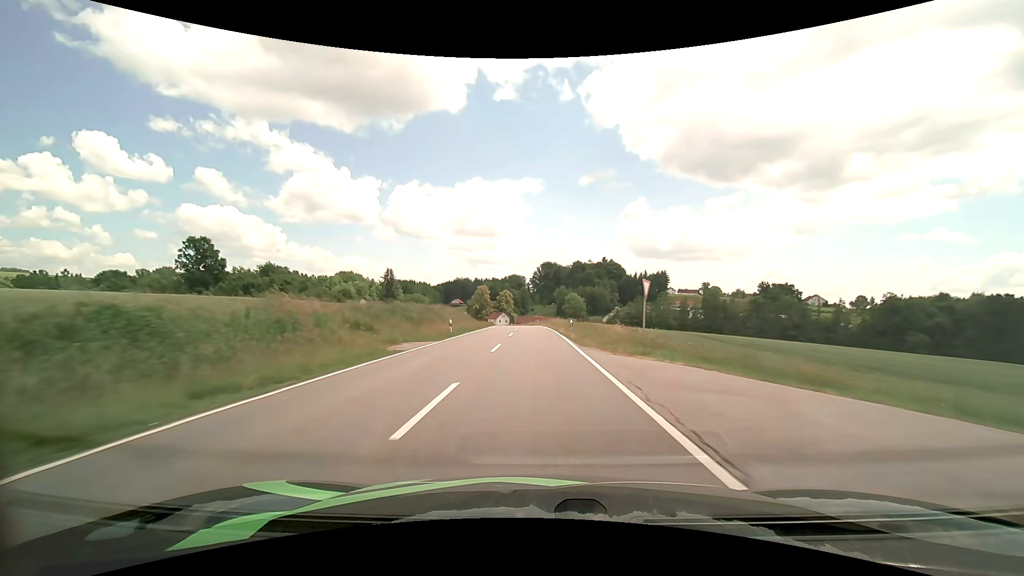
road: tertiary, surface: asphalt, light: Day
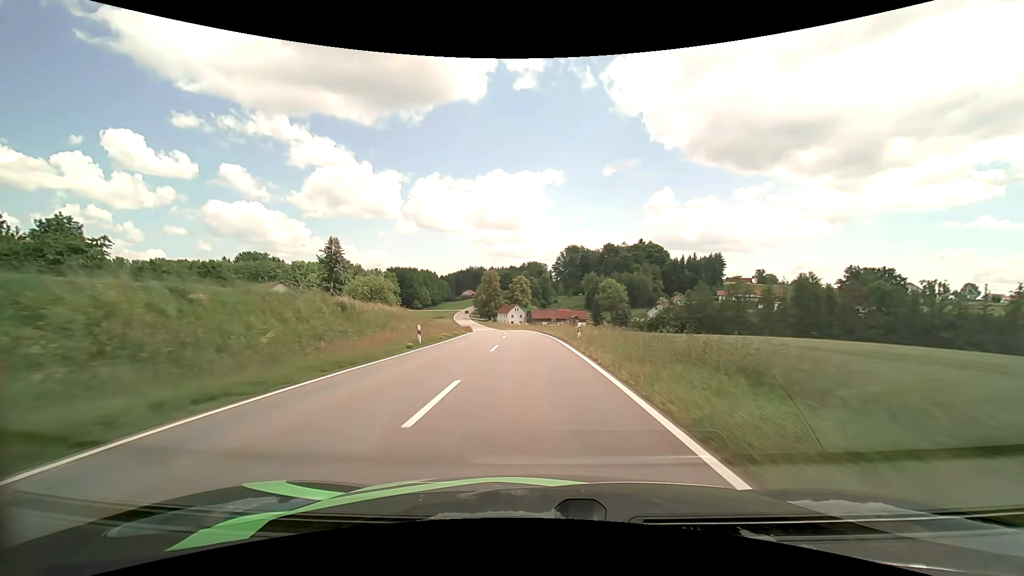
(-0.8, +60.8) m; -2°
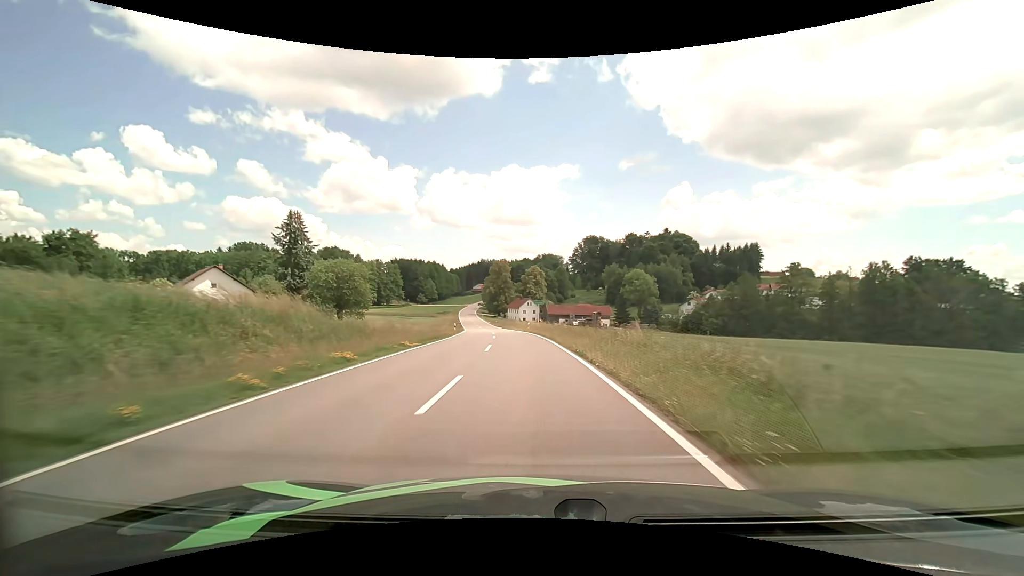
(-0.3, +24.2) m; -2°
(0, +10) (0, +20) (-1, +30) (-2, +40) (-3, +50) (-4, +60) (-5, +70) (-7, +80) (-9, +89) (-10, +99) m
